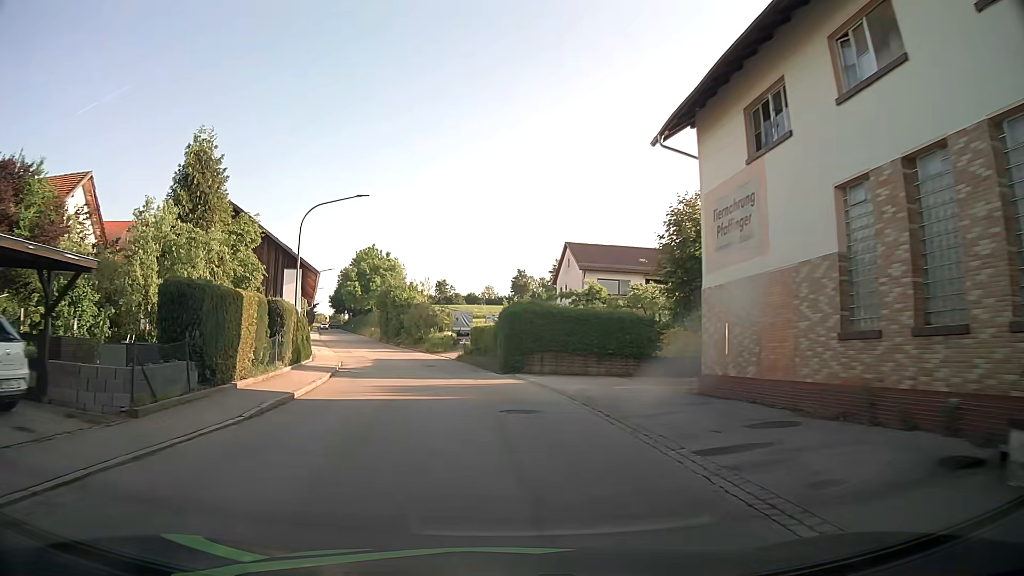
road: tertiary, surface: asphalt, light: Day
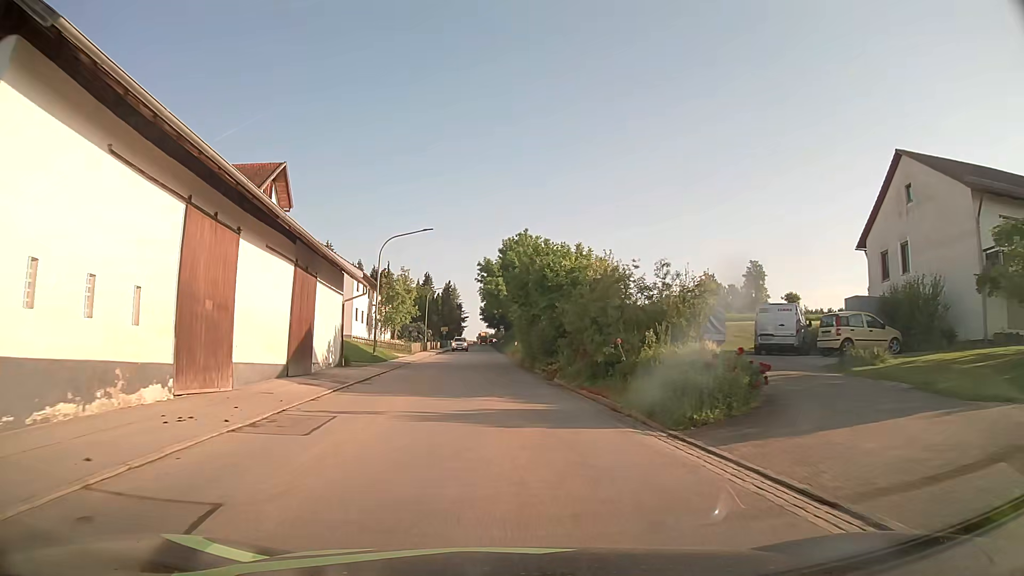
(-4.4, +35.5) m; -14°
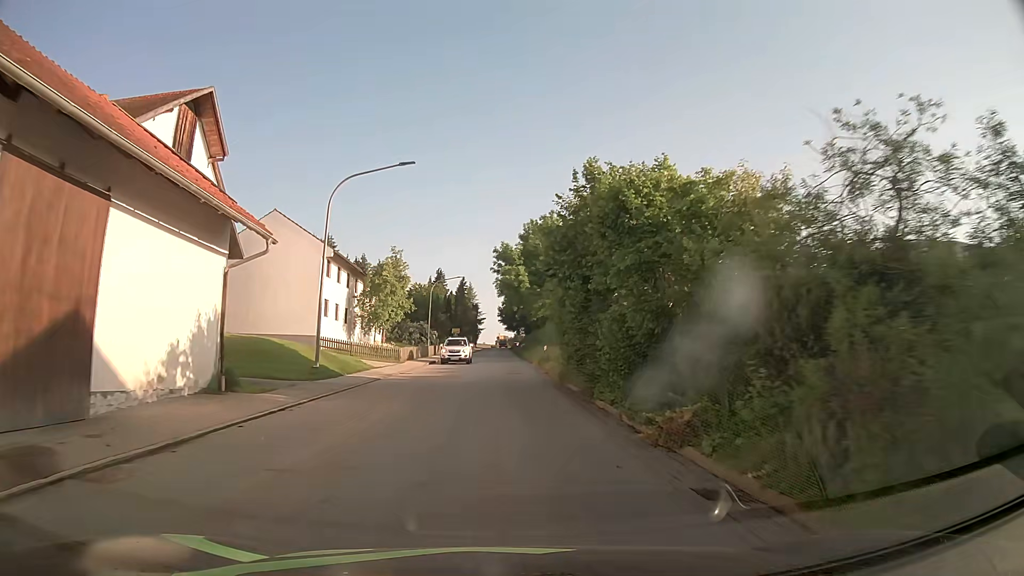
(-0.3, +15.5) m; -2°
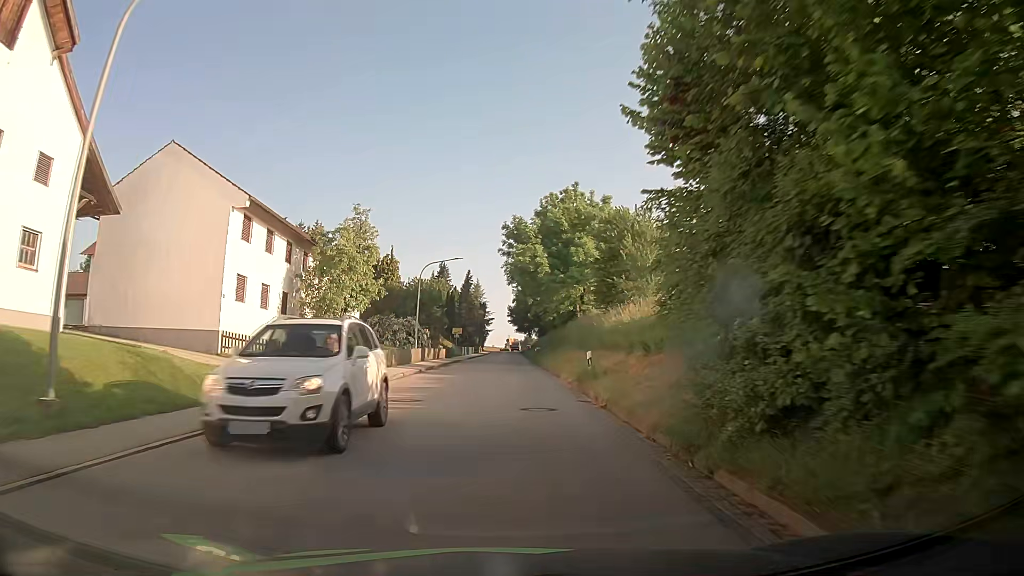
(-0.1, +15.2) m; -2°
(0, +10) (0, +20) (+1, +30) (+1, +40) (+1, +50) (+1, +60) (+2, +70) (+2, +80) (+2, +90) (+3, +100) m
